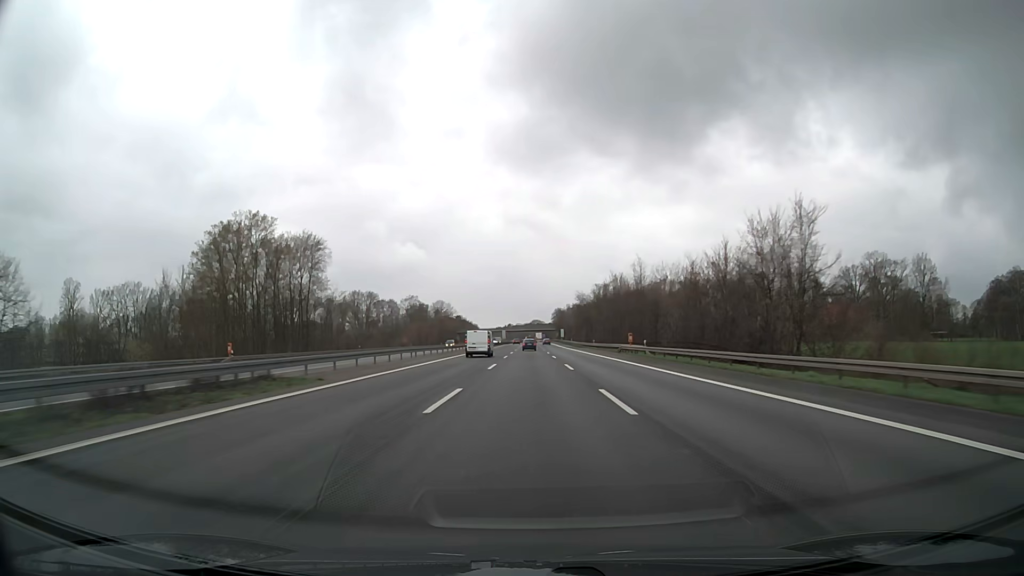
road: motorway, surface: asphalt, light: Day
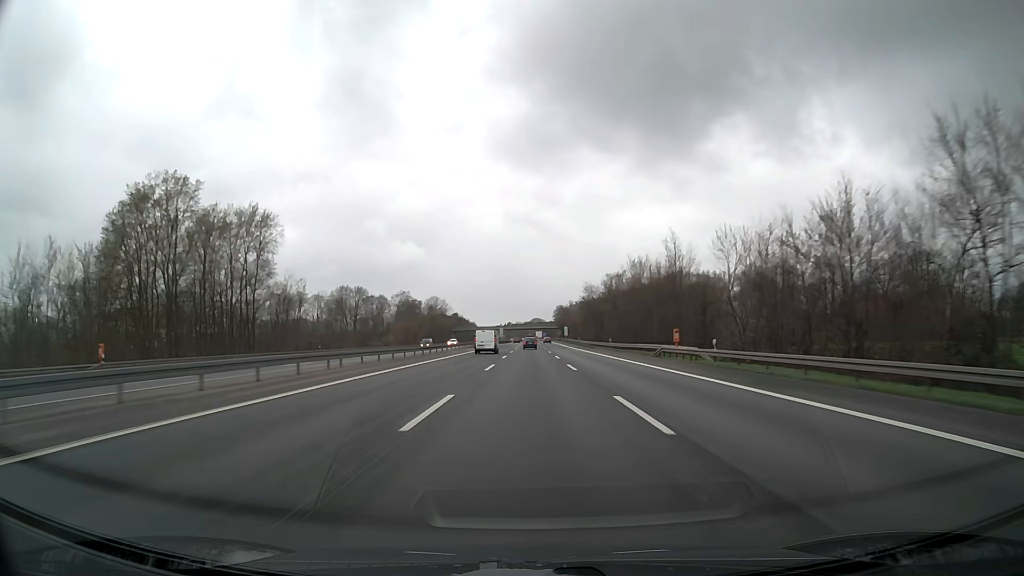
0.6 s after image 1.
(0.0, +21.2) m; 0°
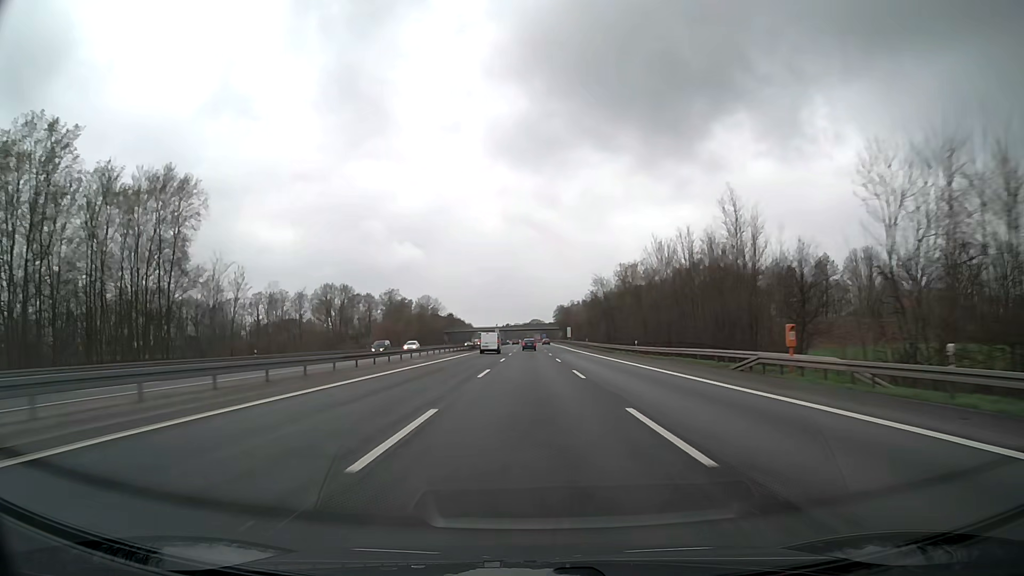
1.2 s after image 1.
(0.0, +21.2) m; 0°
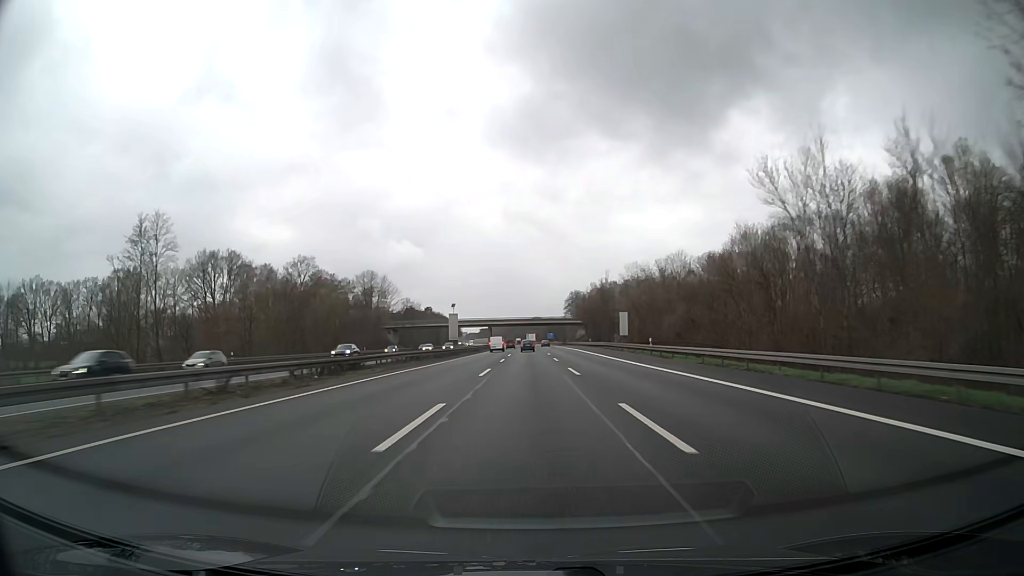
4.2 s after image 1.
(+0.1, +106.1) m; 0°
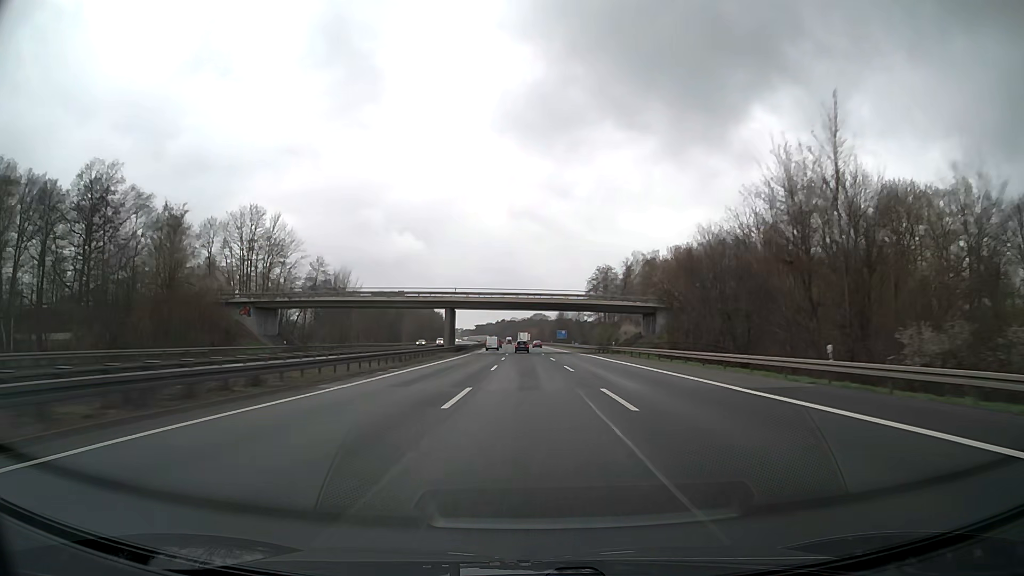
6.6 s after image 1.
(-0.2, +84.8) m; 0°
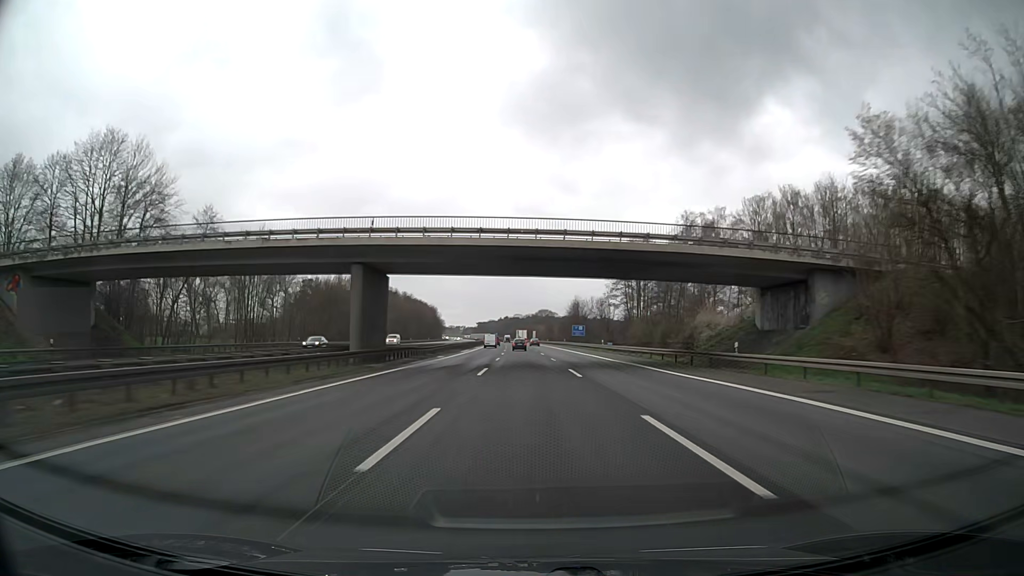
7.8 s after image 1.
(-0.1, +42.3) m; 0°
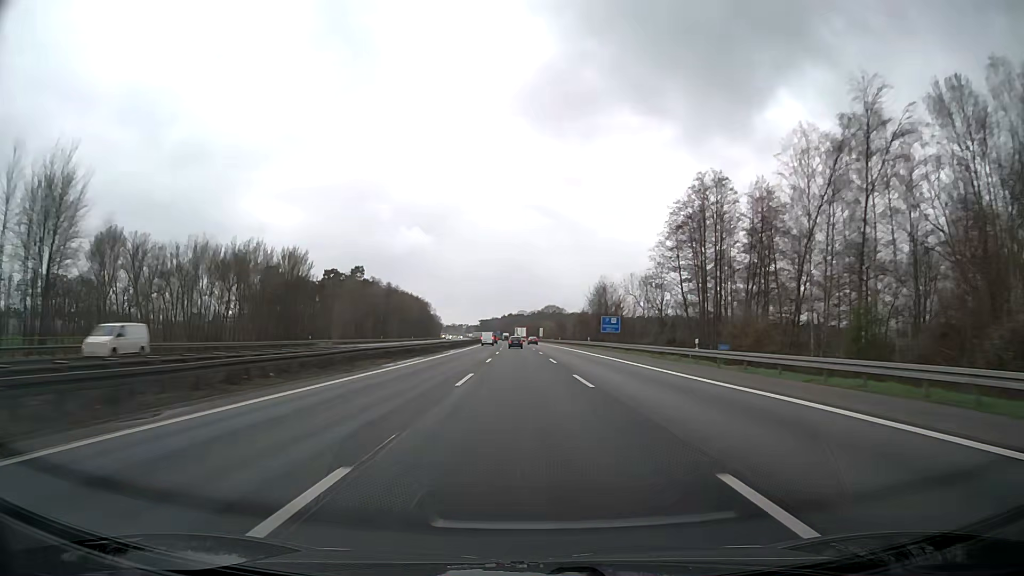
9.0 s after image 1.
(-0.2, +42.3) m; 0°
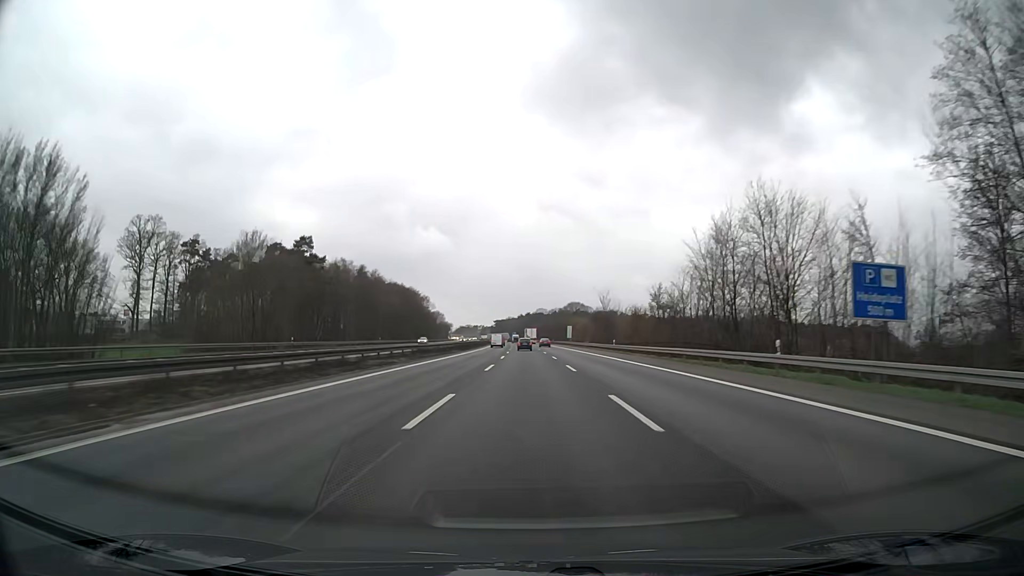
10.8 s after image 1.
(-1.2, +63.1) m; -2°
(0, +10) (0, +20) (0, +30) (0, +40) (0, +50) (0, +60) (0, +70) (0, +80) (-1, +90) (-1, +100) m
